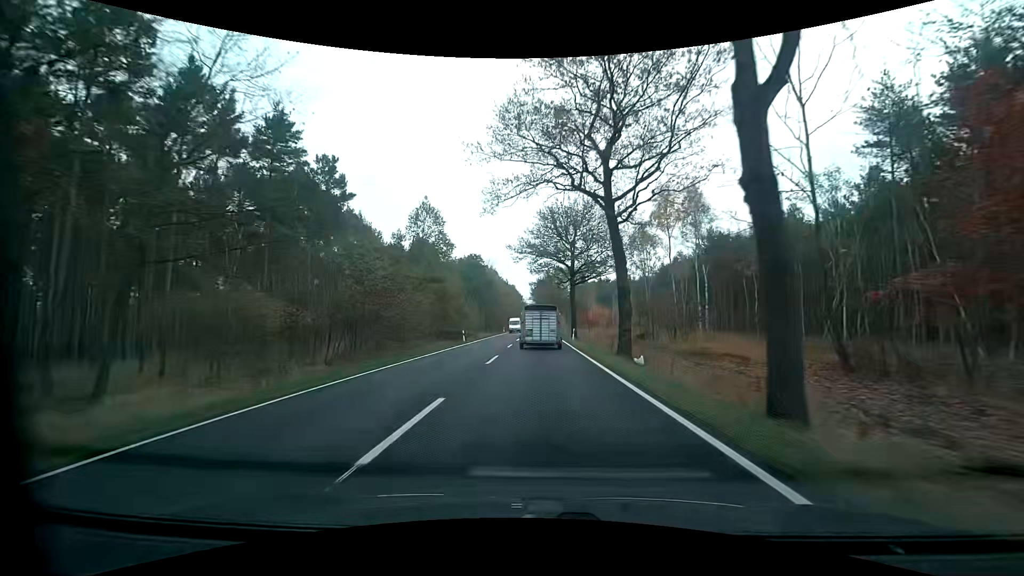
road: primary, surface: asphalt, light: Day
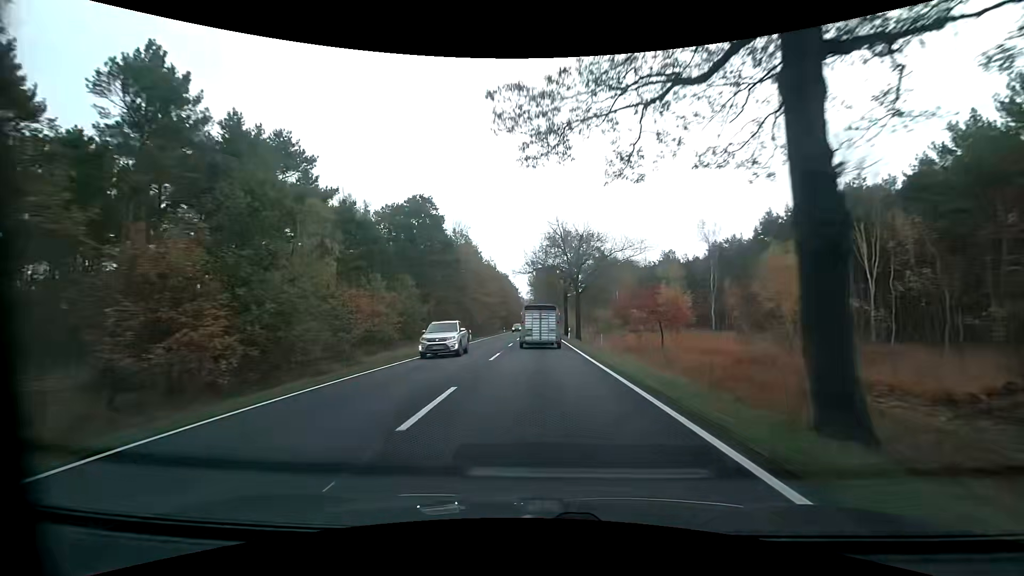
(-0.1, +46.9) m; 0°
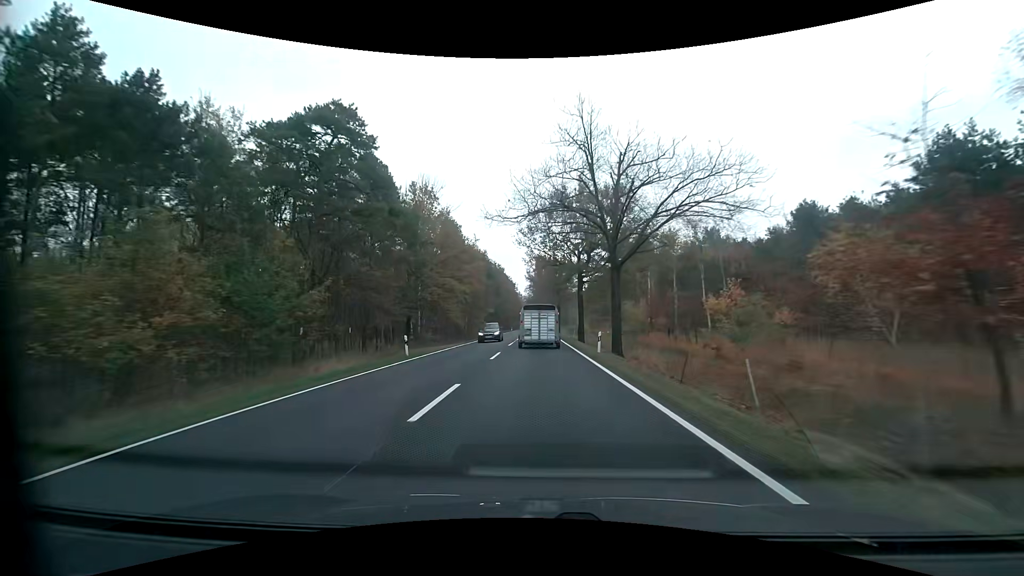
(0.0, +23.5) m; 0°
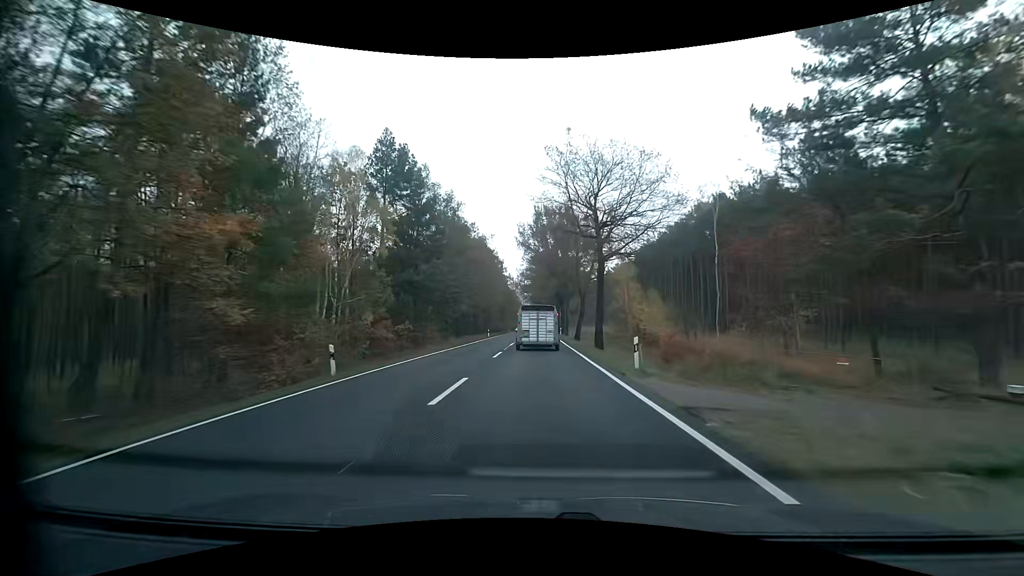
(+0.2, +59.0) m; 0°
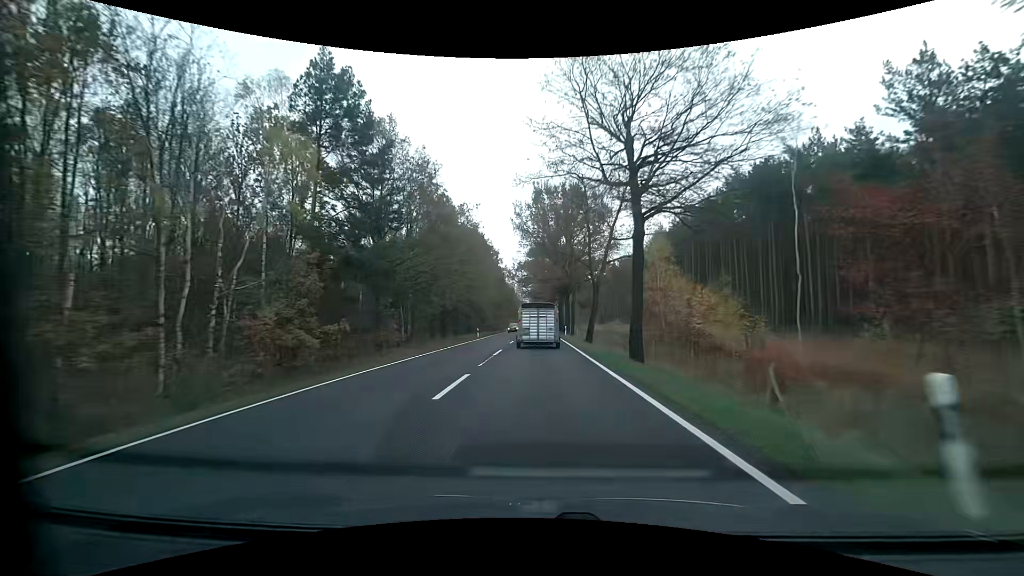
(0.0, +11.7) m; 0°
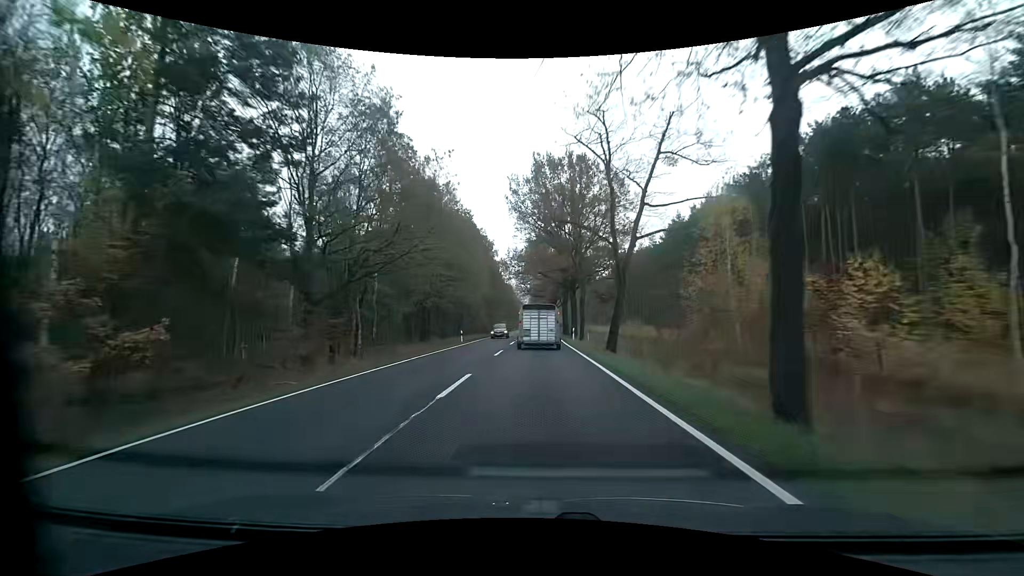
(-0.1, +11.6) m; 0°
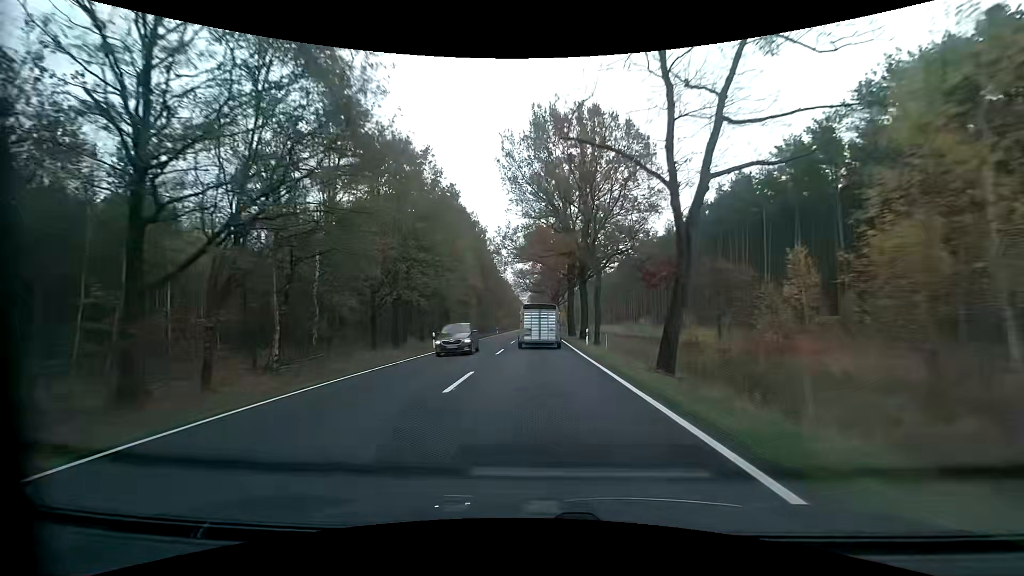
(0.0, +11.5) m; 0°
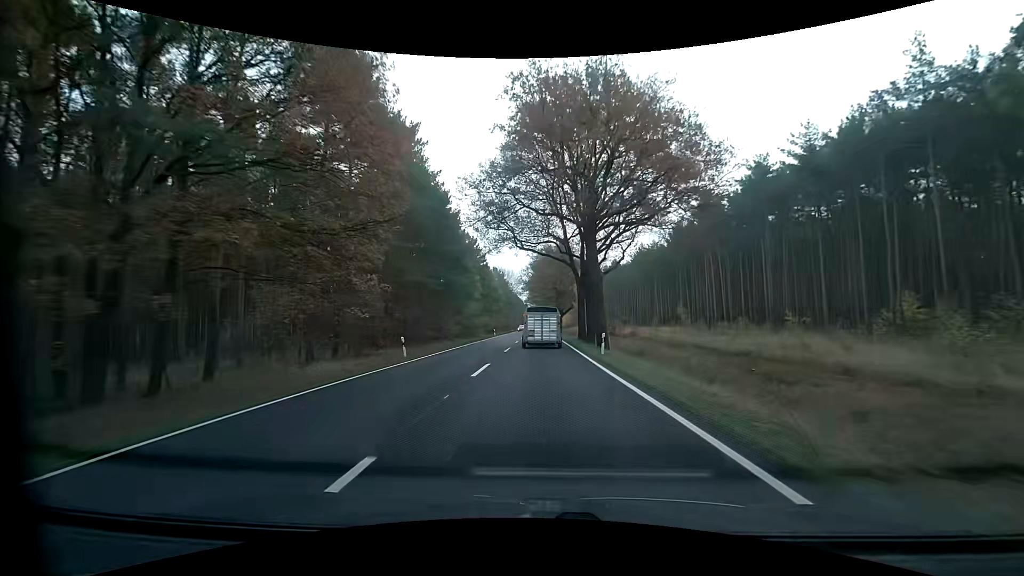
(-0.1, +57.1) m; 0°
(0, +10) (0, +20) (0, +30) (0, +40) (0, +50) (0, +60) (0, +70) (0, +80) (0, +90) (0, +100) m
